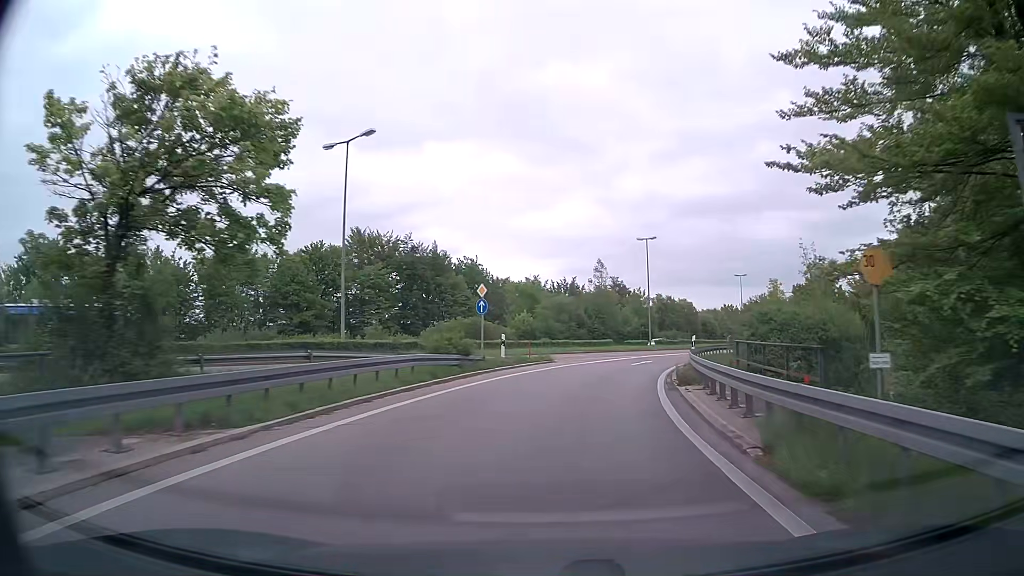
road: trunk_link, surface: asphalt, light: Day
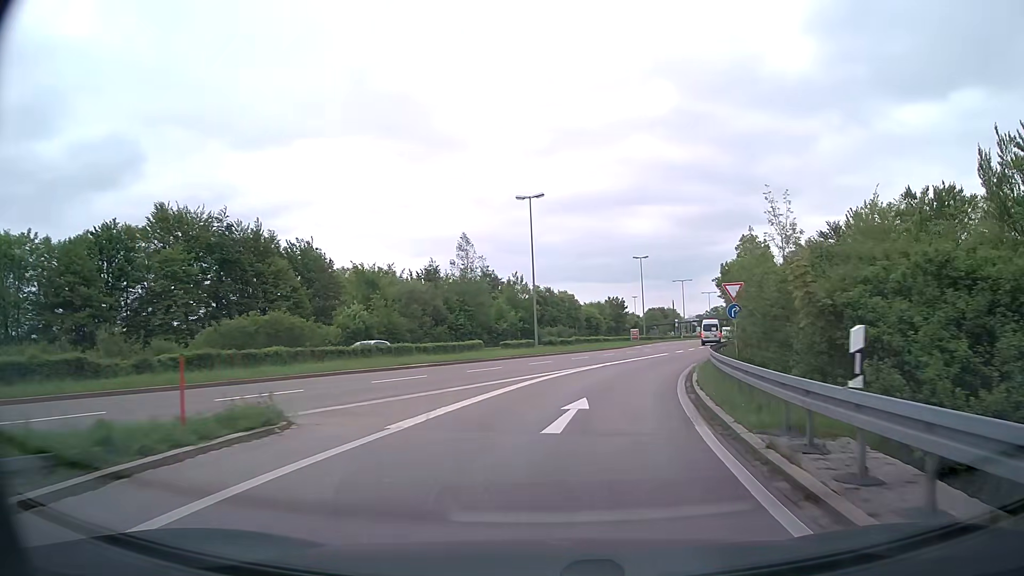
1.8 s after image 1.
(+2.1, +22.3) m; +11°
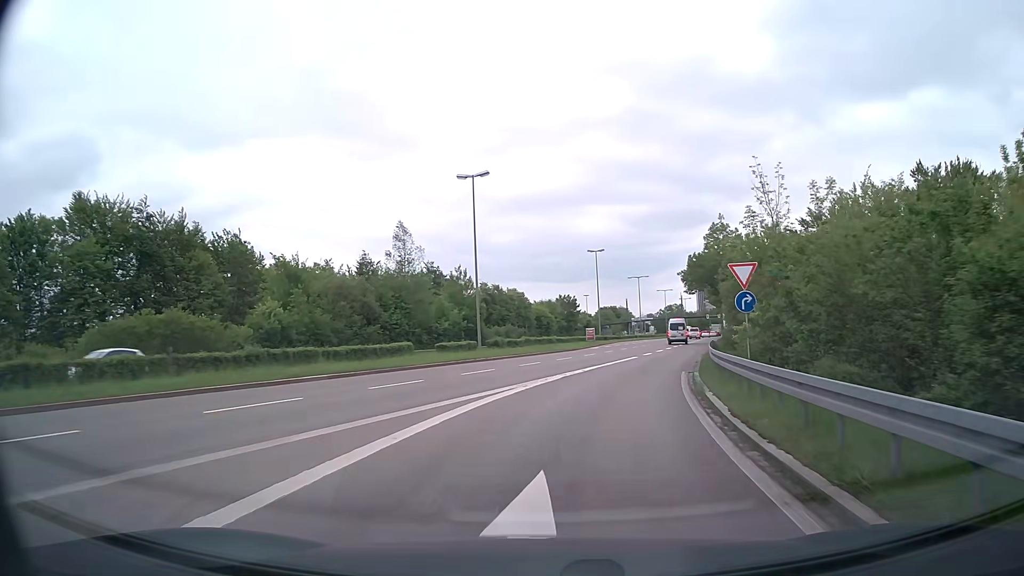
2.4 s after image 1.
(+0.3, +7.4) m; +4°
(0, +10) (+2, +20) (+4, +30) (+6, +39) (+8, +49) (+11, +59) (+13, +69) (+15, +78) (+18, +88) (+20, +98) m
